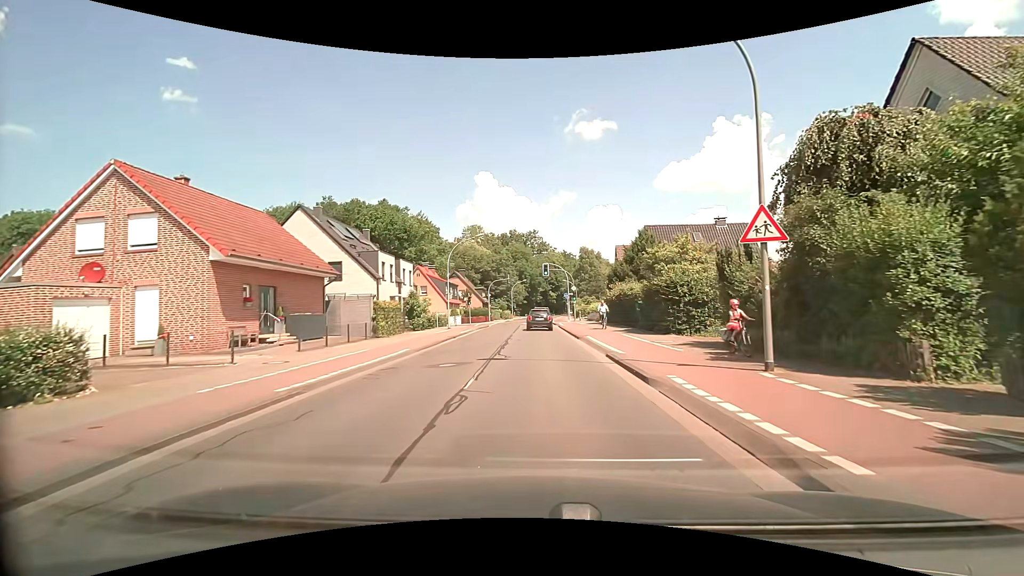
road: tertiary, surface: asphalt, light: Day
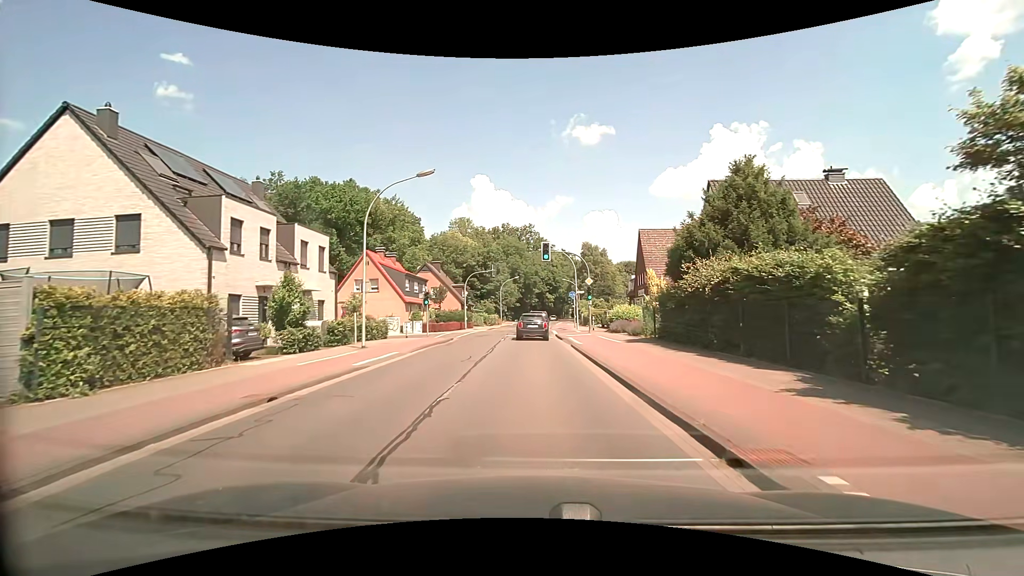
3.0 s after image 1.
(0.0, +19.6) m; +1°
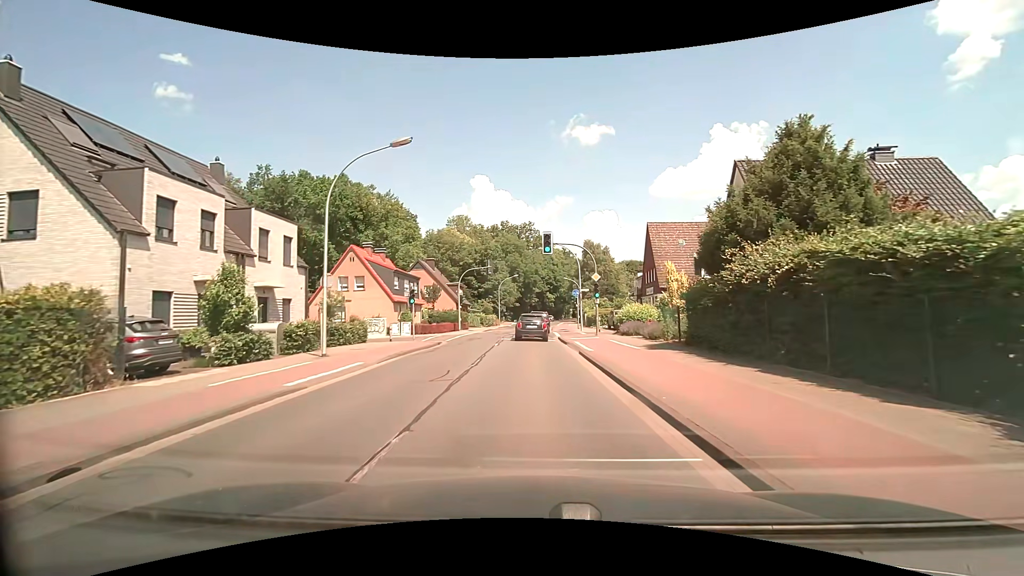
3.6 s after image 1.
(0.0, +4.1) m; 0°
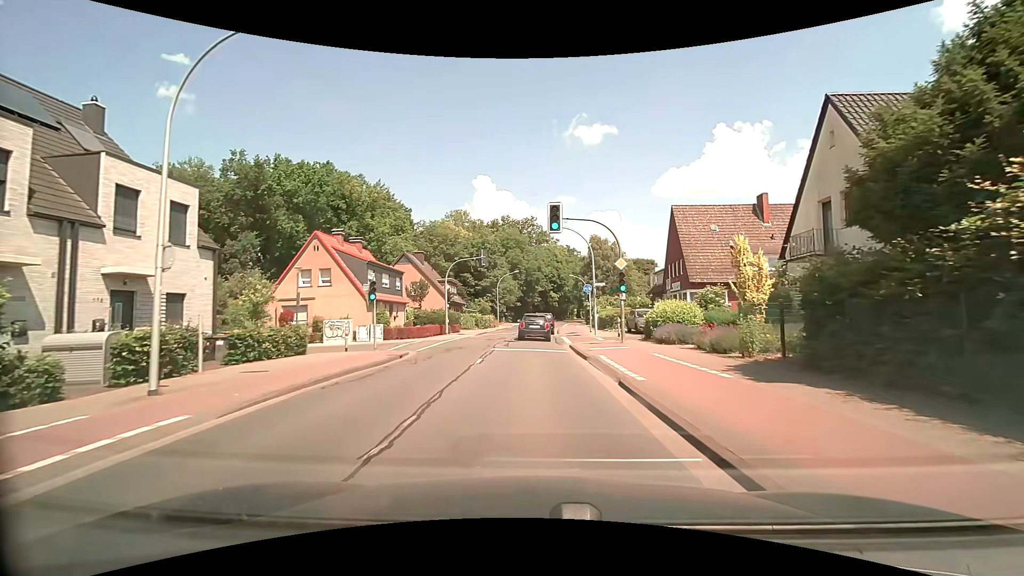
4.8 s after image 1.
(0.0, +8.1) m; 0°
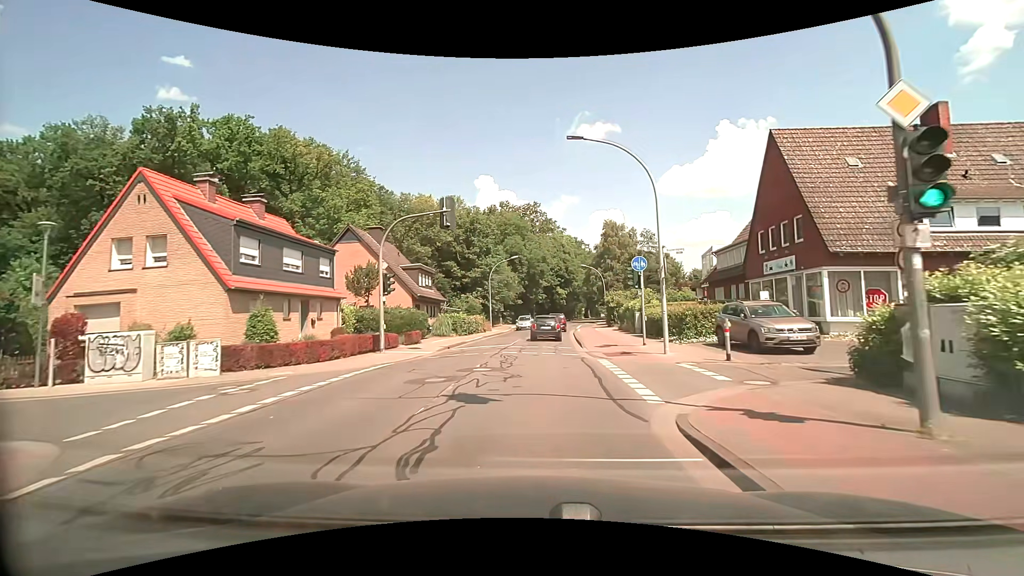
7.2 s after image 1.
(-0.2, +17.5) m; -1°
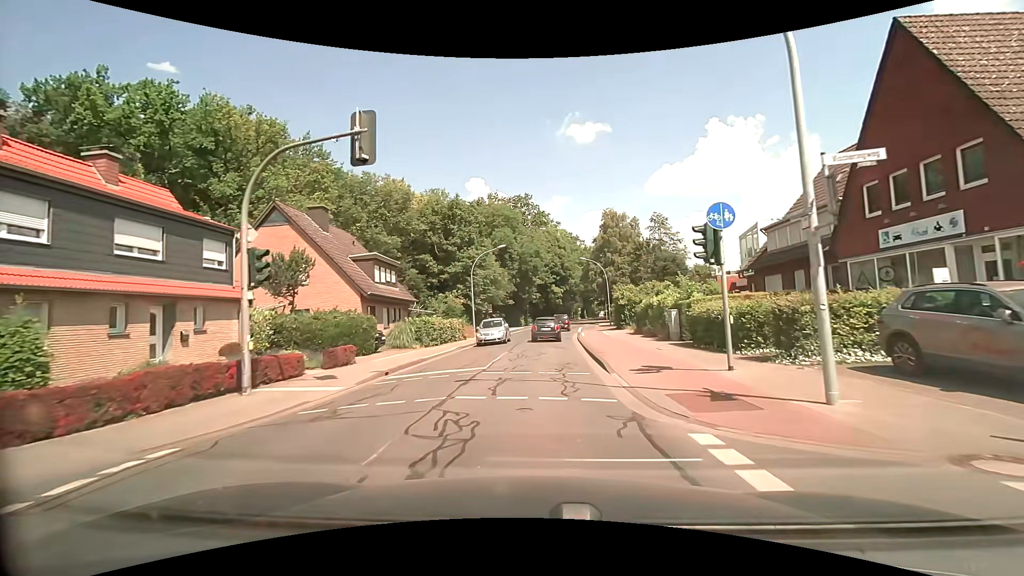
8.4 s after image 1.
(+0.1, +9.7) m; +1°
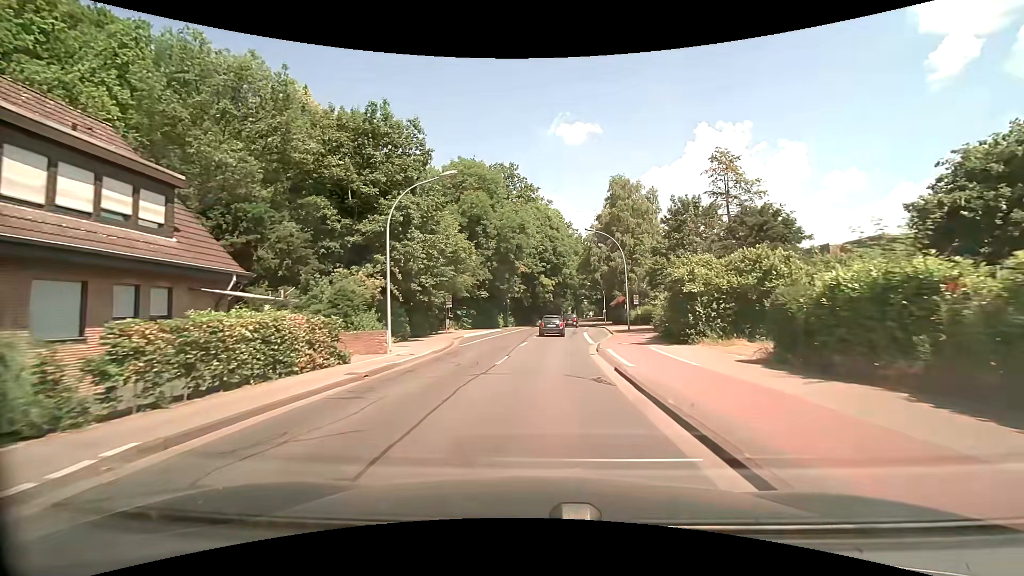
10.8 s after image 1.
(+0.1, +21.8) m; +1°
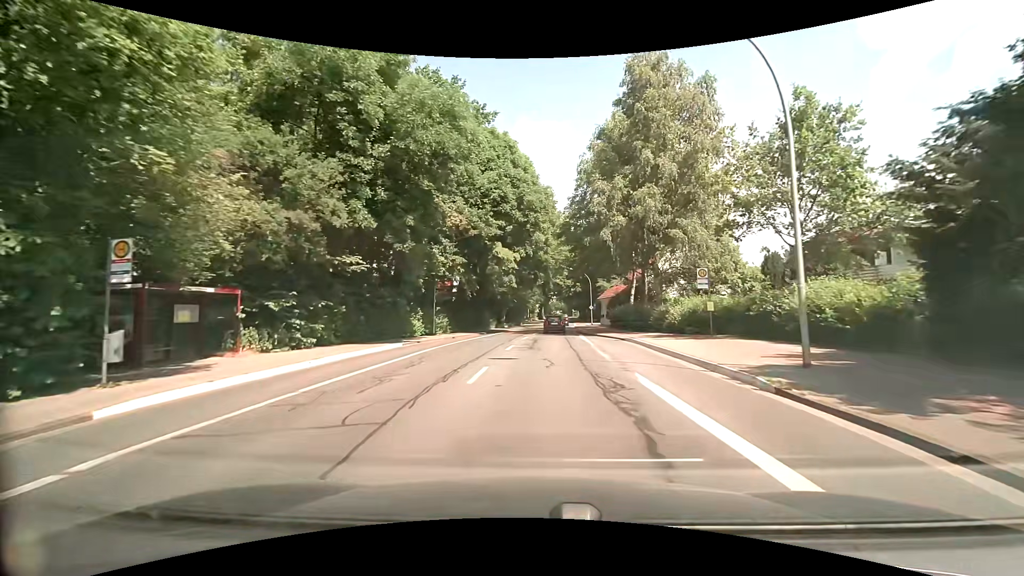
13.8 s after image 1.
(+1.0, +32.0) m; +4°
(0, +10) (0, +20) (+1, +30) (+1, +40) (+2, +50) (+3, +60) (+3, +70) (+4, +80) (+5, +90) (+5, +100) m
